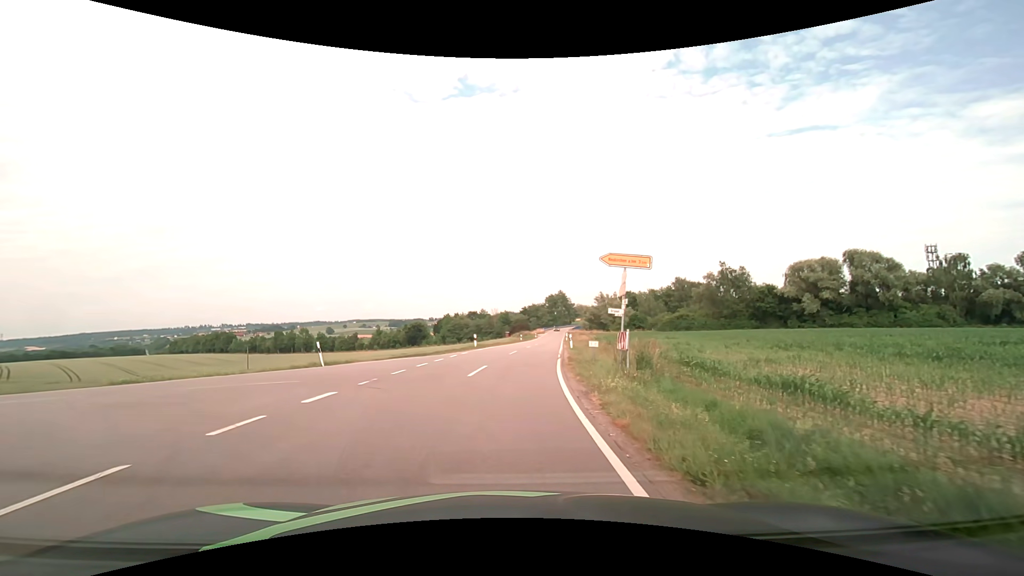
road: tertiary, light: Day
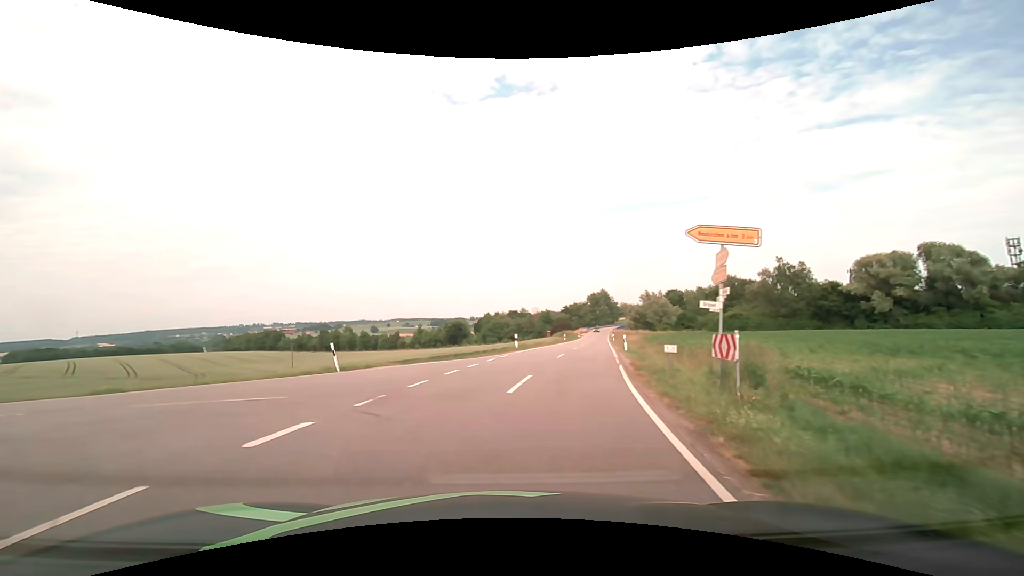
(-0.1, +3.9) m; -5°
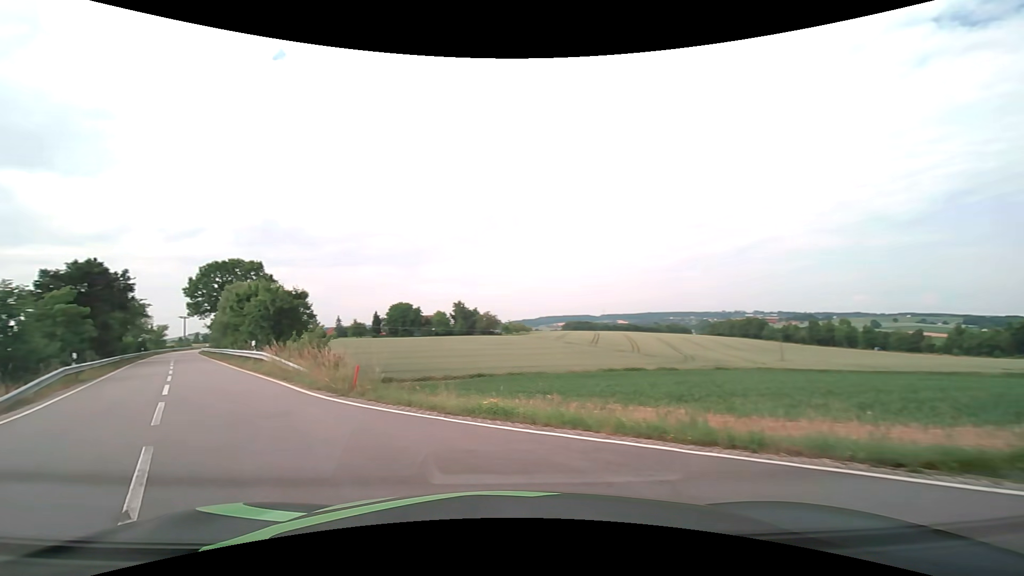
(-4.8, +12.3) m; -52°
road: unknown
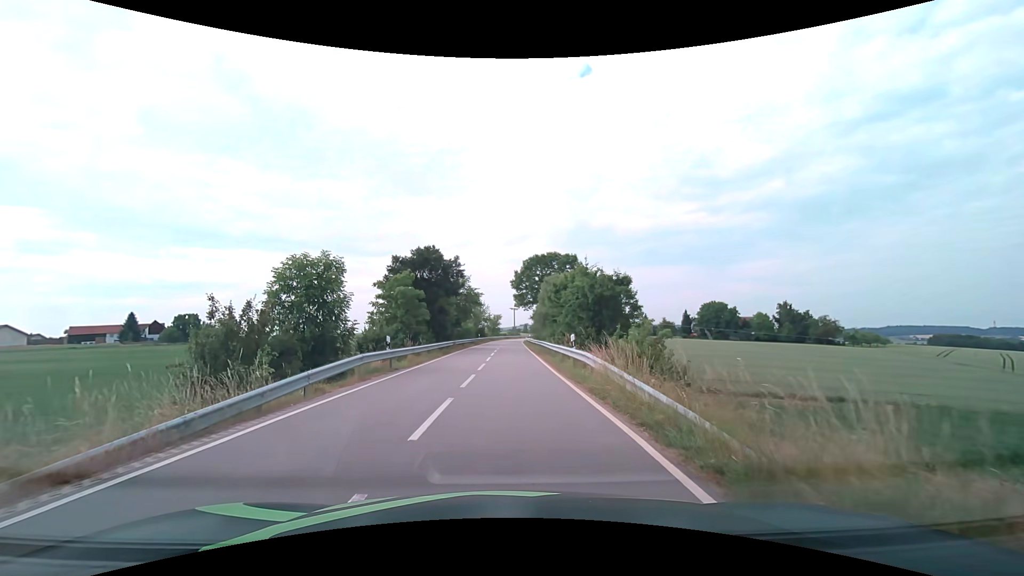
(-3.5, +9.5) m; -33°
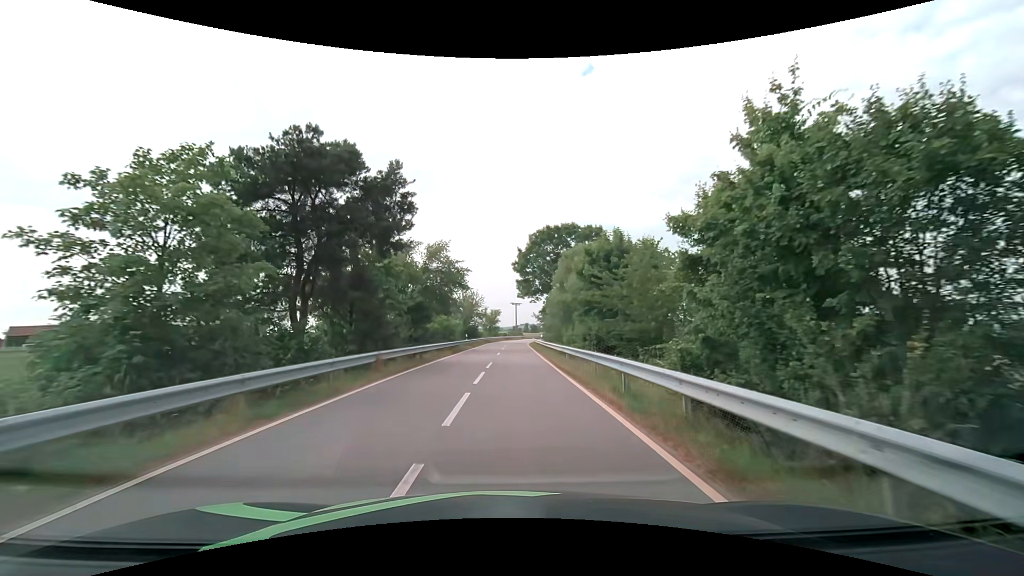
(+0.1, +23.8) m; 0°
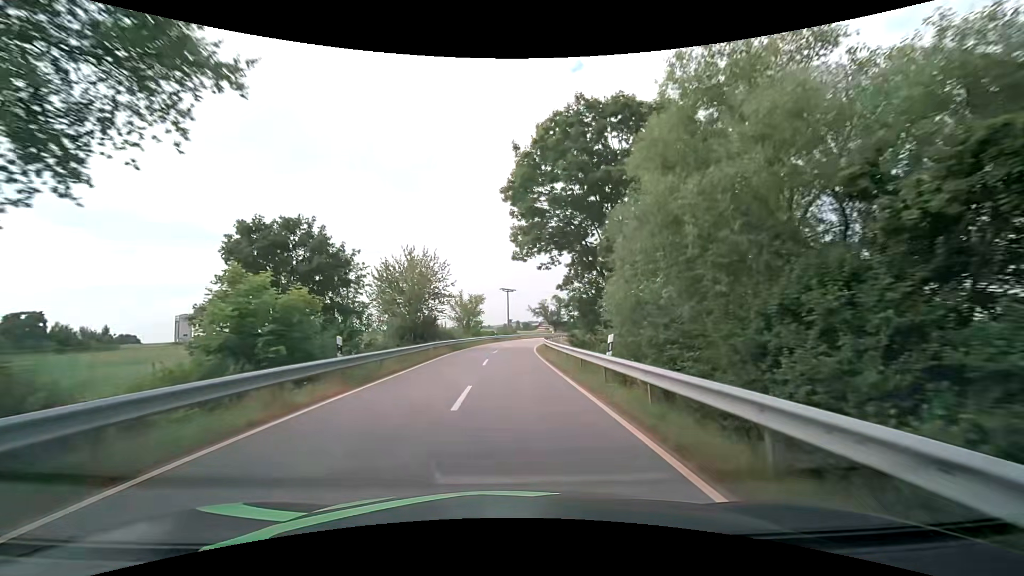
(+0.3, +35.3) m; +1°
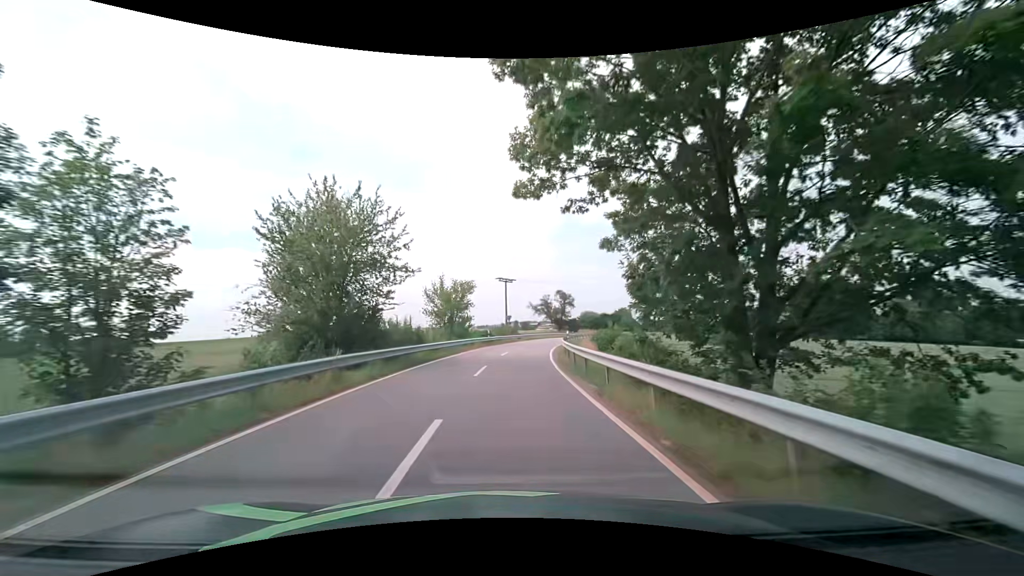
(0.0, +16.8) m; +1°
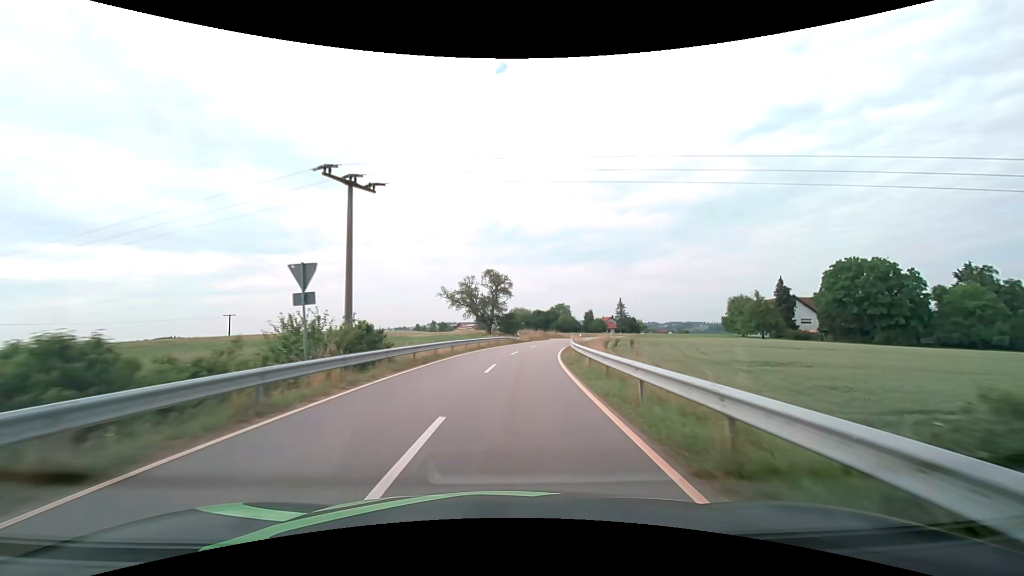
(+2.8, +47.6) m; +9°
(0, +10) (+1, +20) (+1, +30) (+3, +40) (+4, +50) (+6, +60) (+9, +69) (+12, +79) (+15, +88) (+19, +98) m
